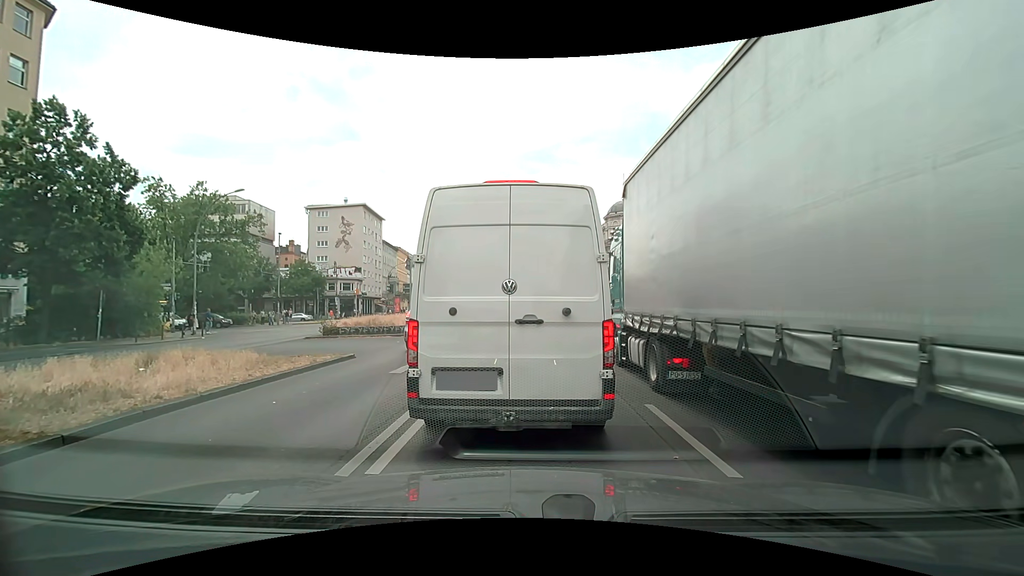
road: primary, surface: asphalt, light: Day
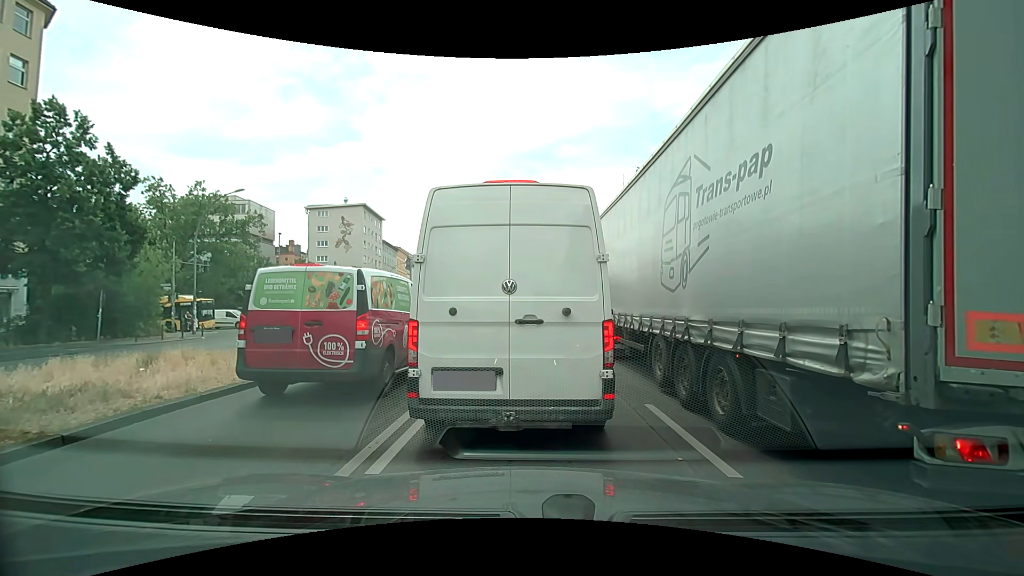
(0.0, 0.0) m; 0°
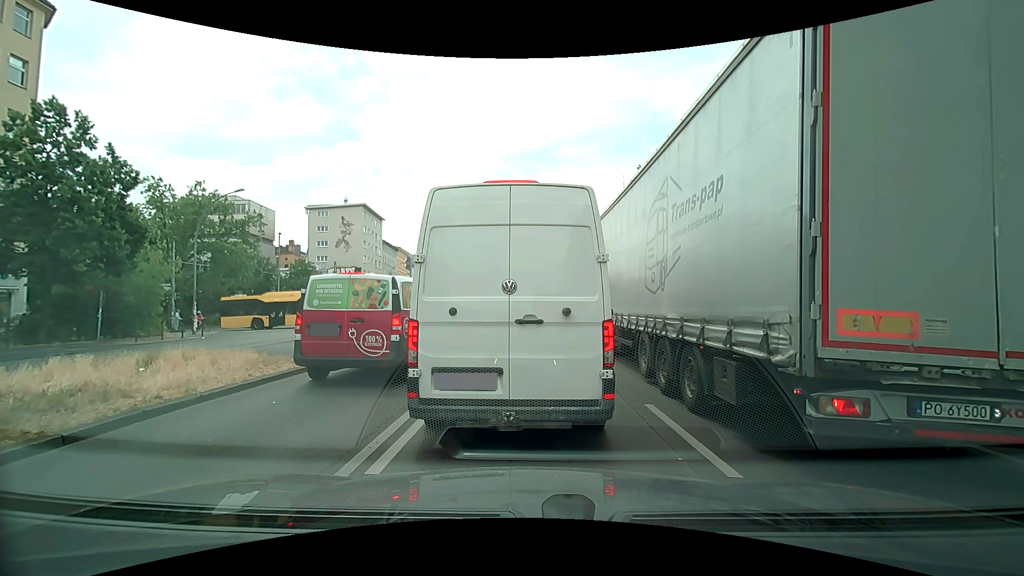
(0.0, 0.0) m; 0°
